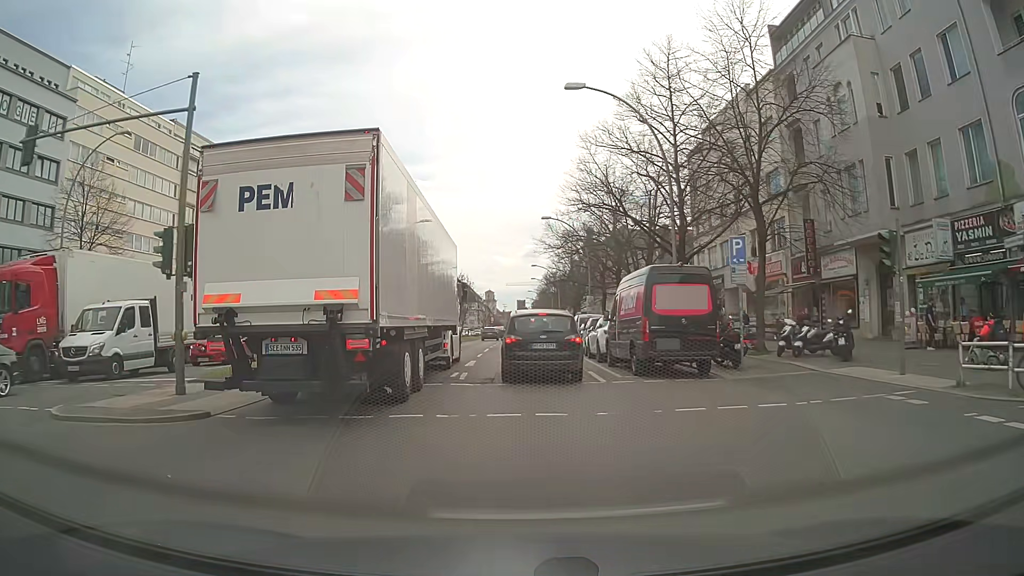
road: primary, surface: asphalt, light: Day
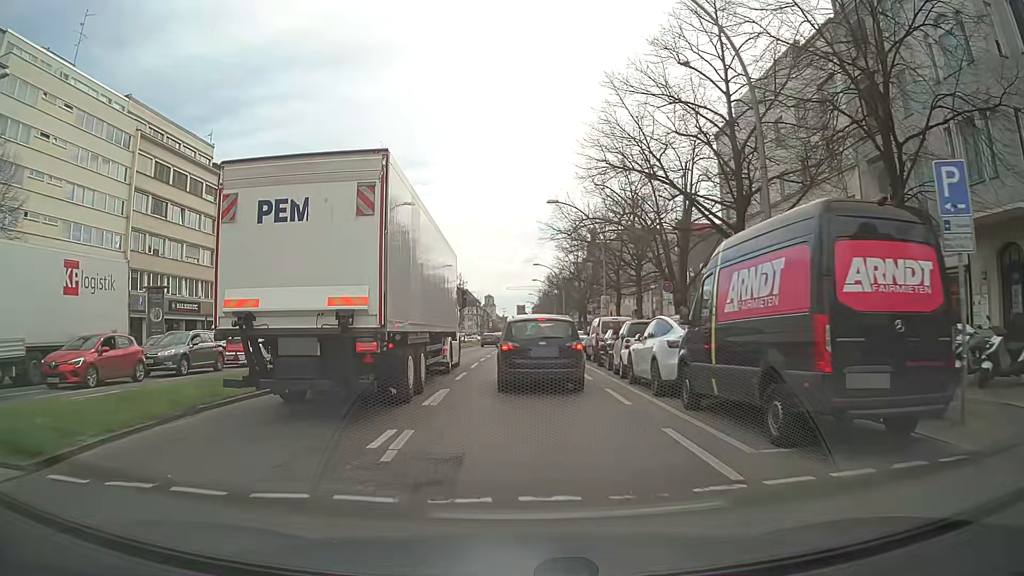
(0.0, +9.6) m; 0°
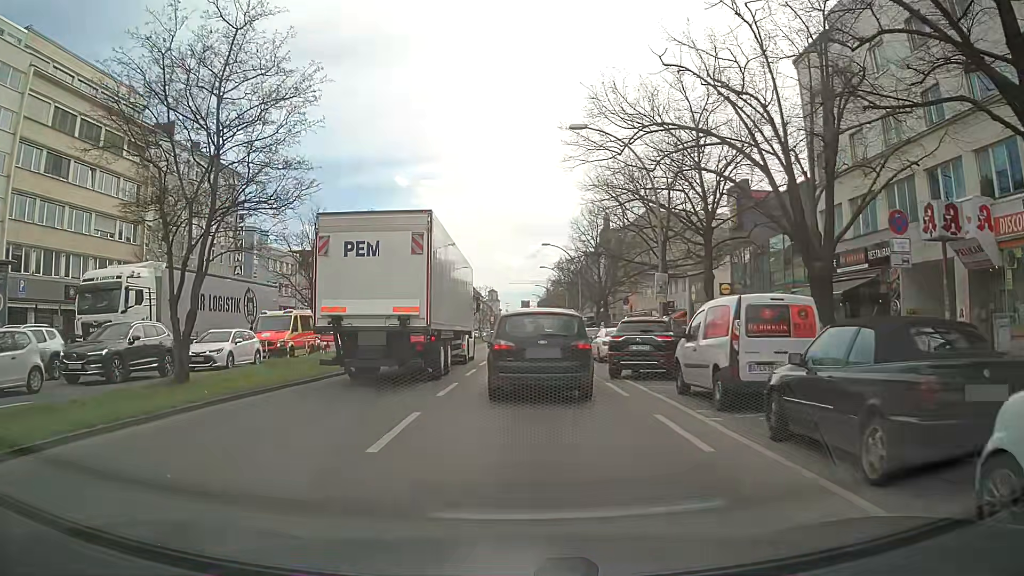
(-0.1, +16.6) m; 0°
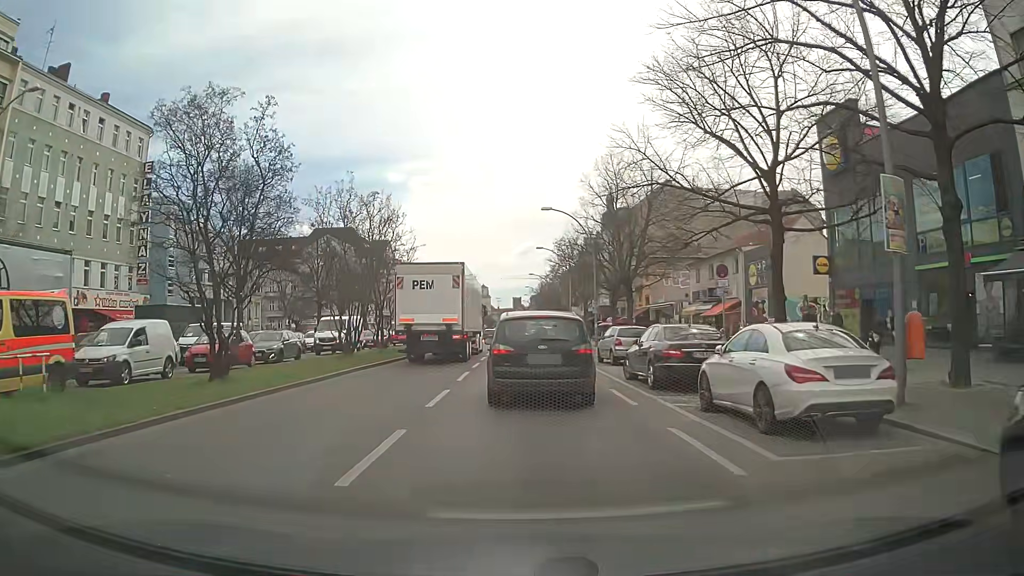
(-0.1, +19.4) m; 0°
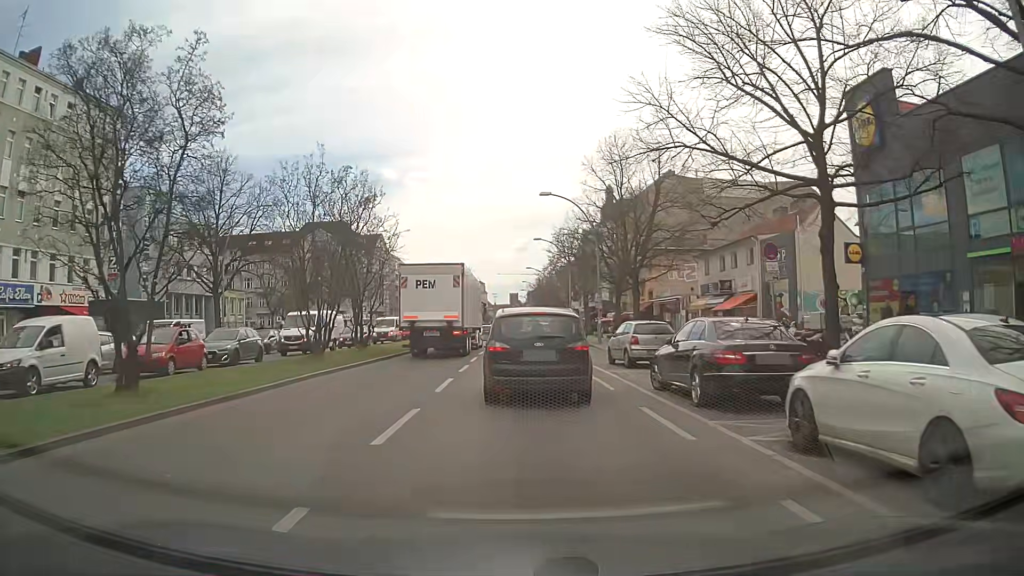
(0.0, +4.2) m; 0°
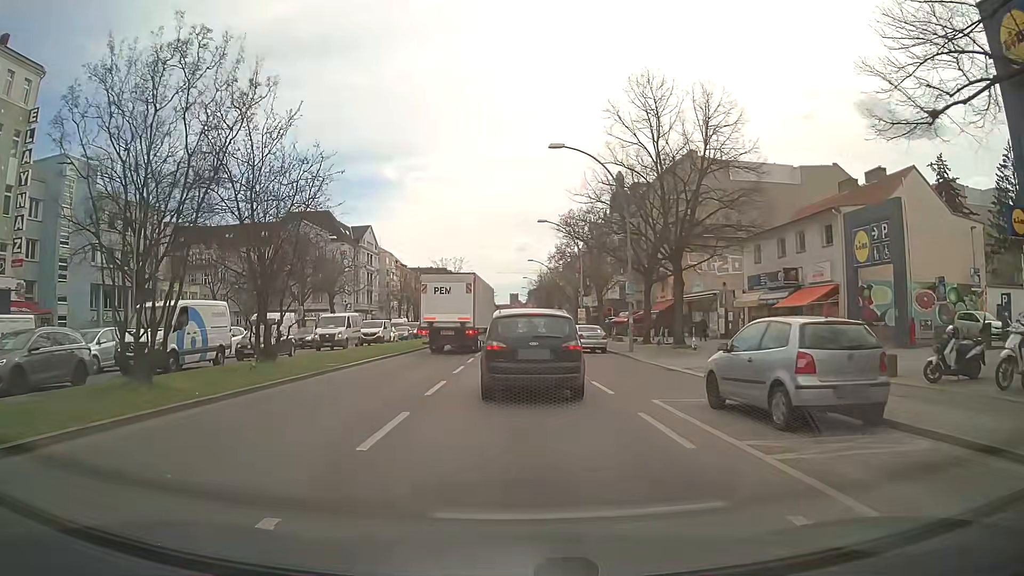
(0.0, +12.6) m; +1°
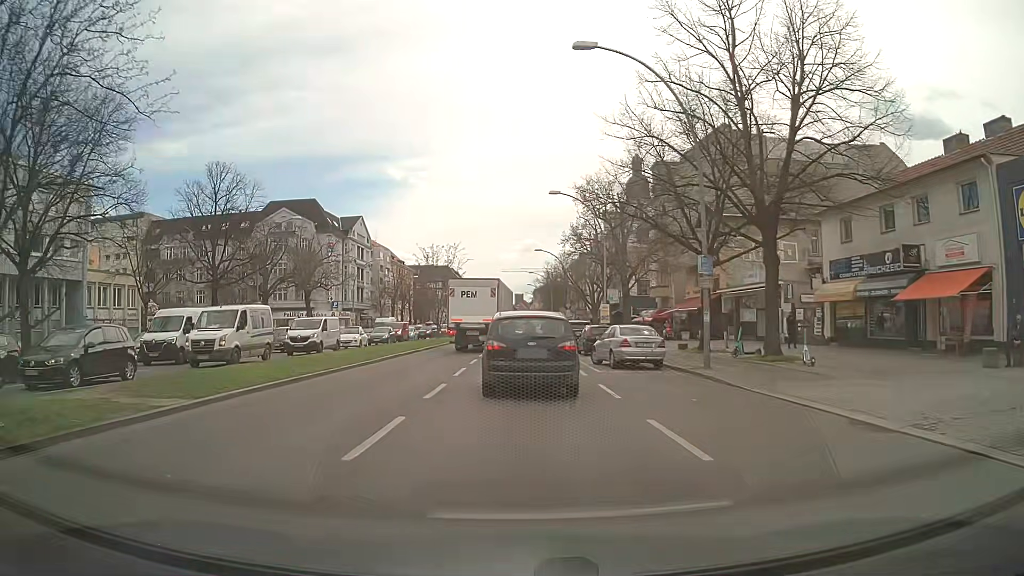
(-0.2, +12.6) m; -2°
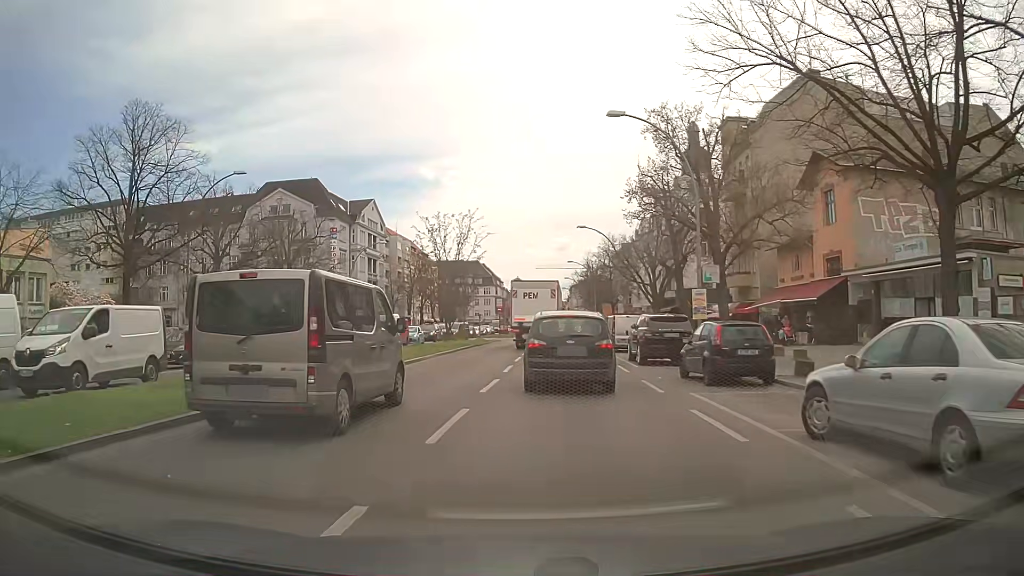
(-0.1, +17.2) m; -2°
(0, +10) (-1, +20) (-1, +30) (-1, +40) (-1, +50) (0, +60) (+1, +70) (+1, +80) (+1, +90) (+2, +100) m
